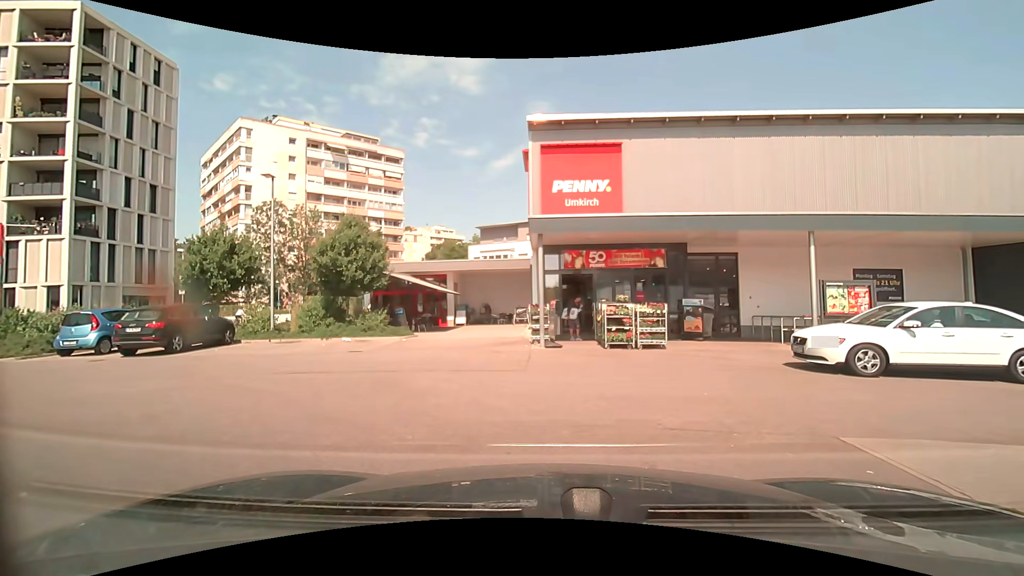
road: service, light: Day
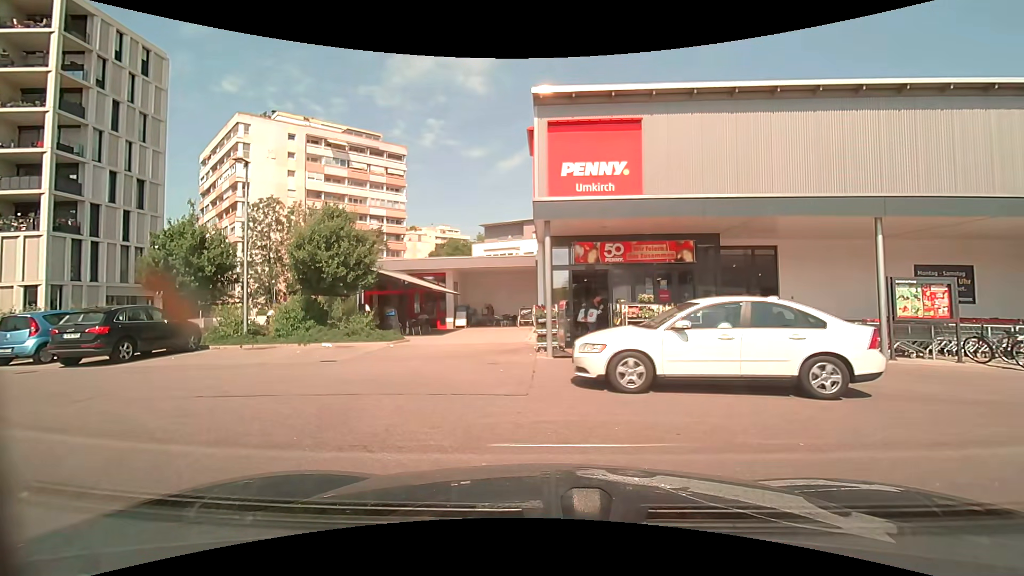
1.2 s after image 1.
(0.0, +2.3) m; +1°
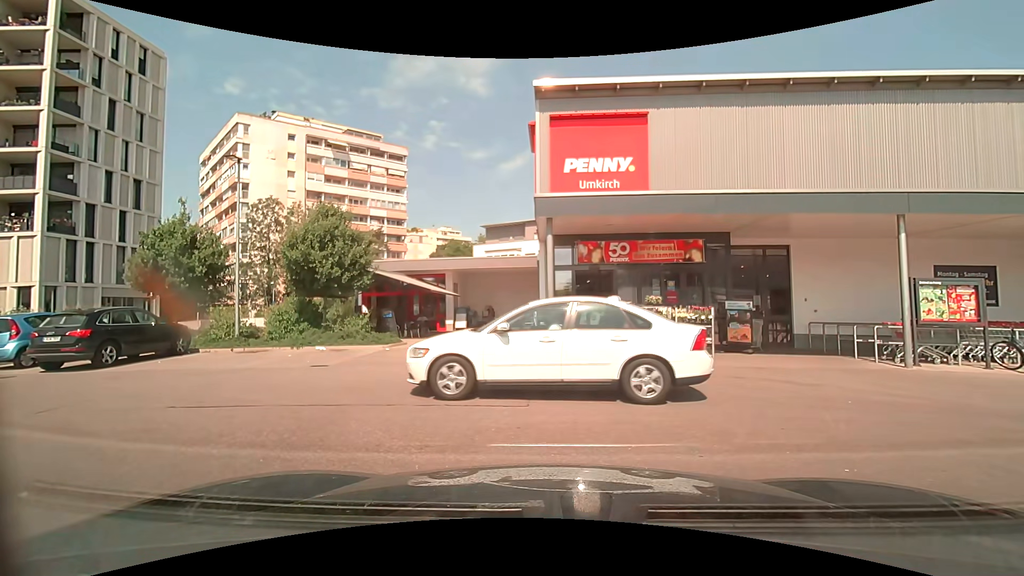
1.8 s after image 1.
(0.0, +0.6) m; 0°
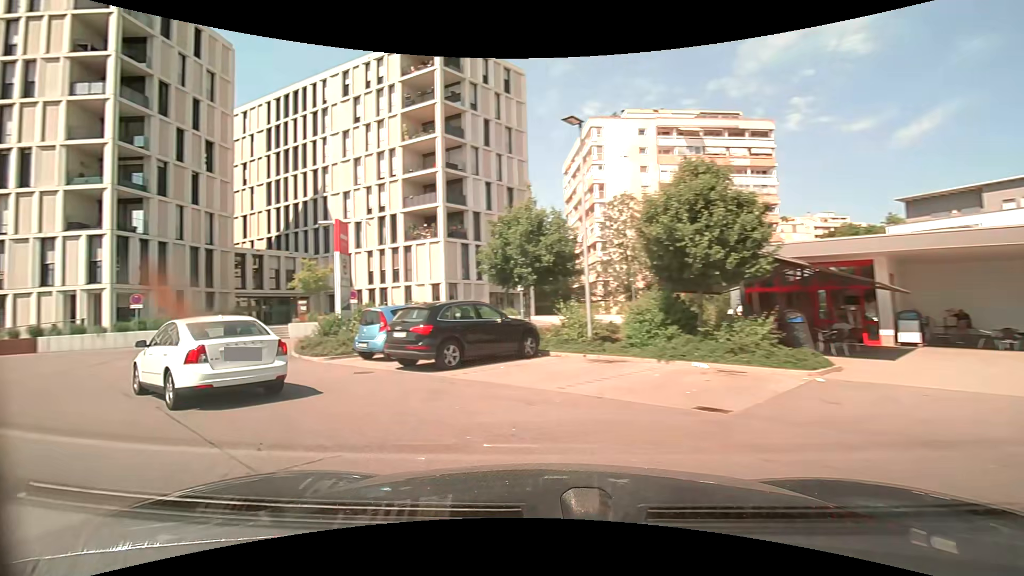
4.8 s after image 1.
(-2.0, +6.1) m; -43°
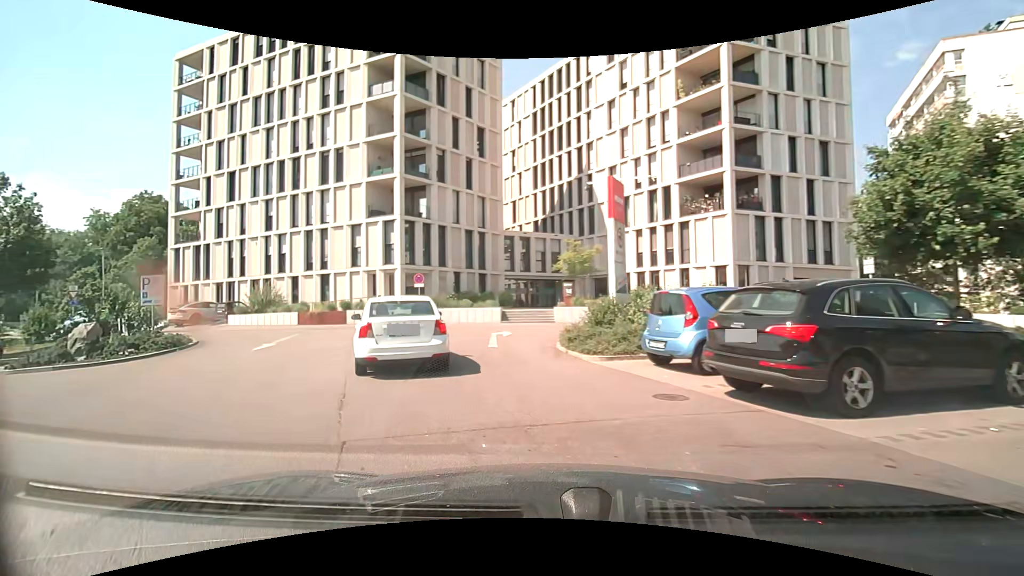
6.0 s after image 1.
(-1.4, +5.1) m; -28°
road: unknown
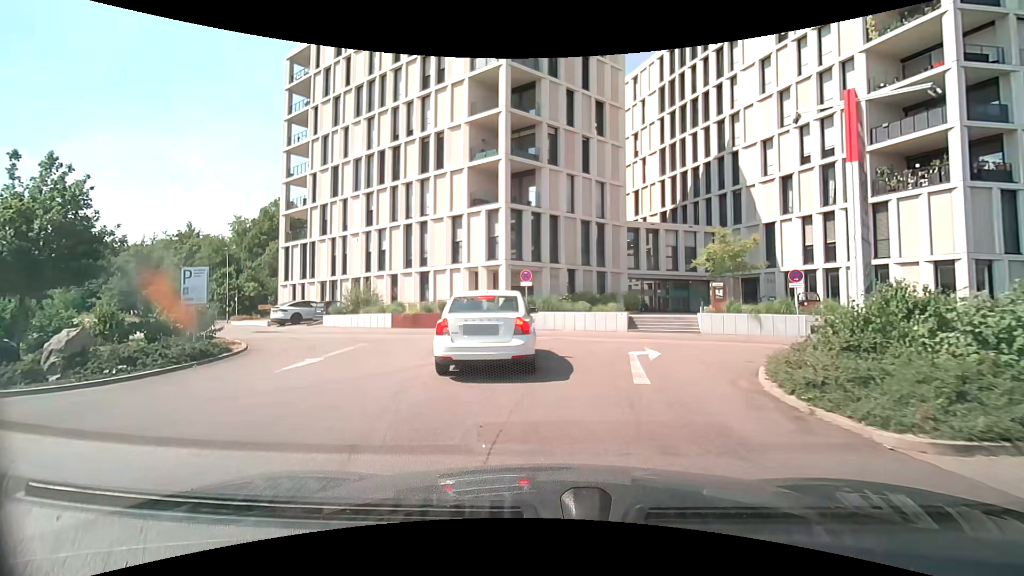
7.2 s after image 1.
(-0.7, +5.6) m; -13°
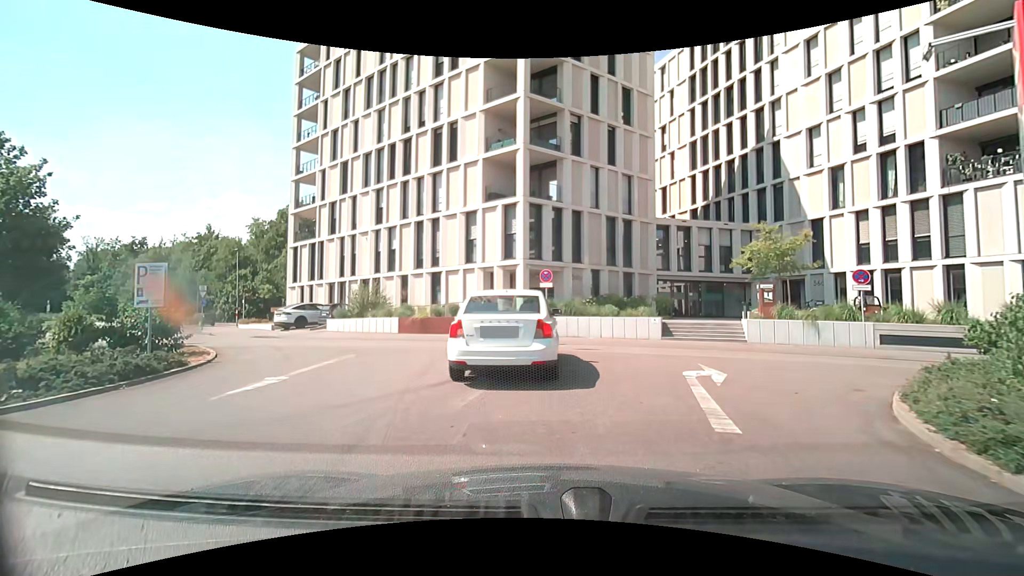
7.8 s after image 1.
(0.0, +2.5) m; -2°
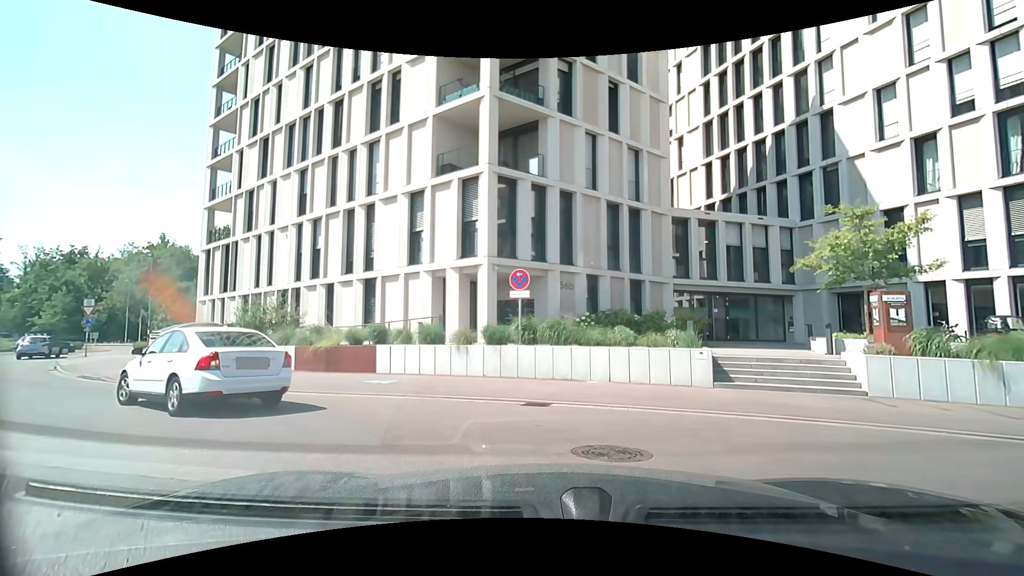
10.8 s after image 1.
(+0.4, +8.5) m; 0°
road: service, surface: asphalt
